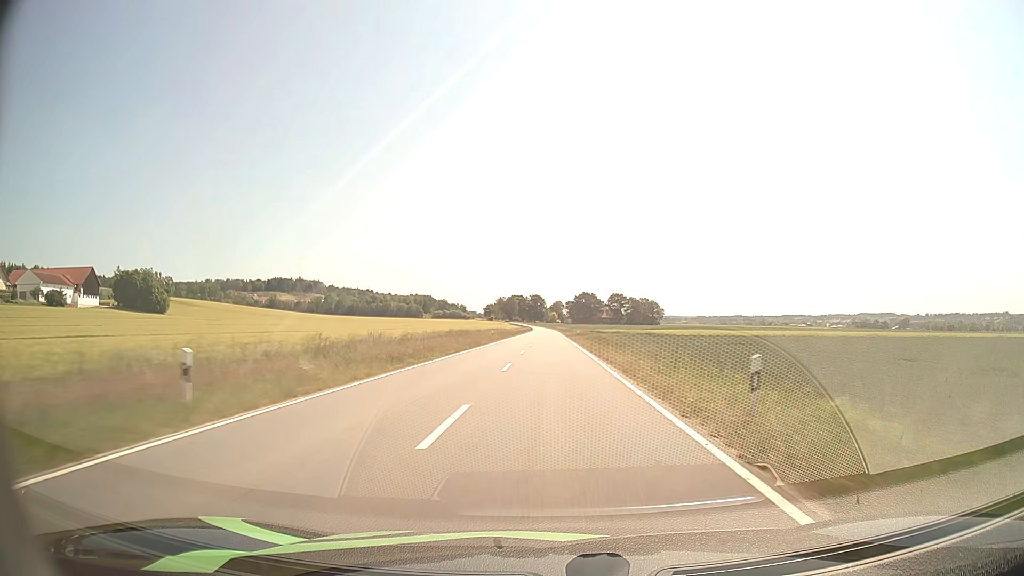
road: tertiary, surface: asphalt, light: Day
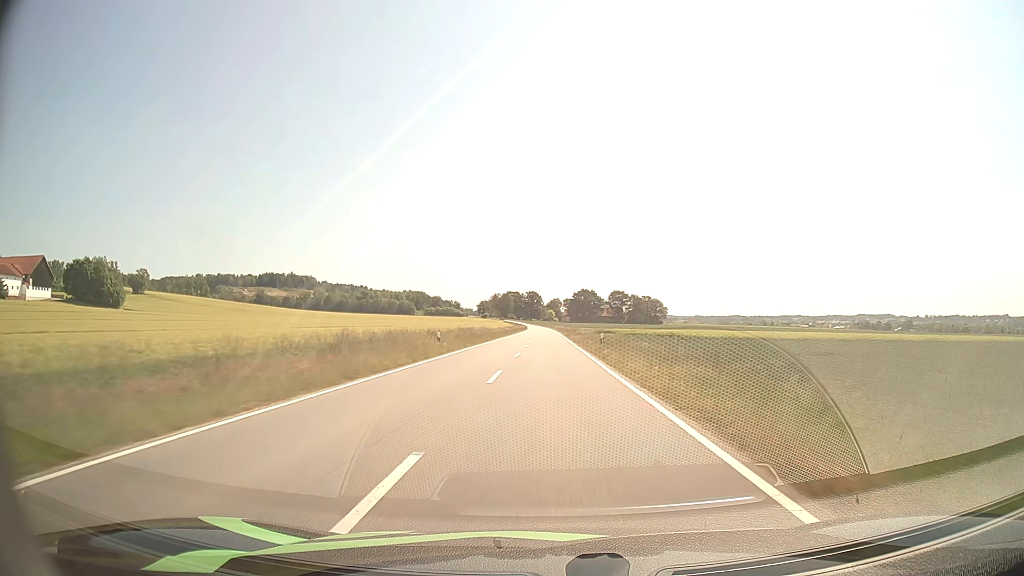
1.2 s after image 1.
(+0.1, +29.3) m; 0°
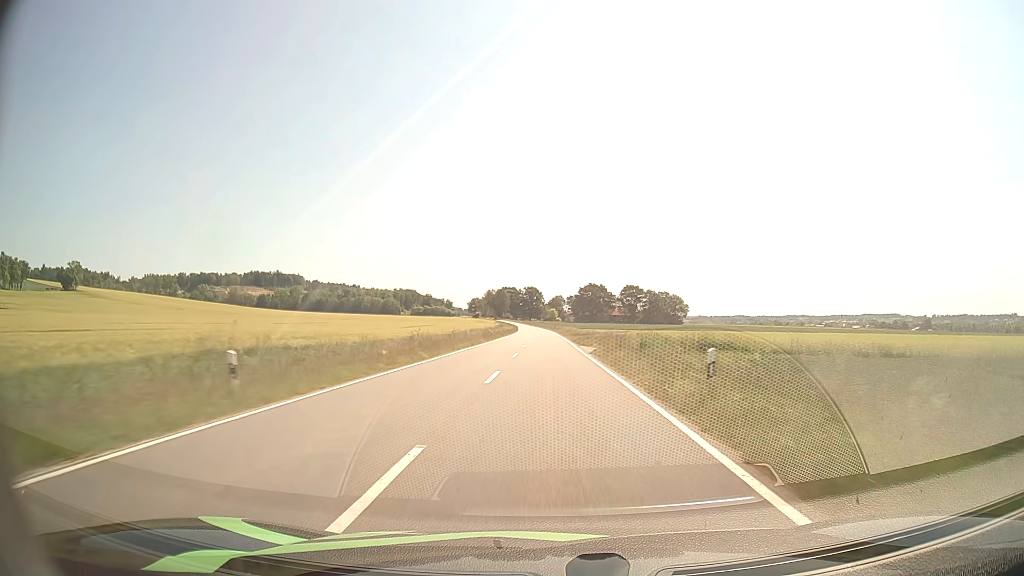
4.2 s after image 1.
(+0.1, +74.6) m; 0°
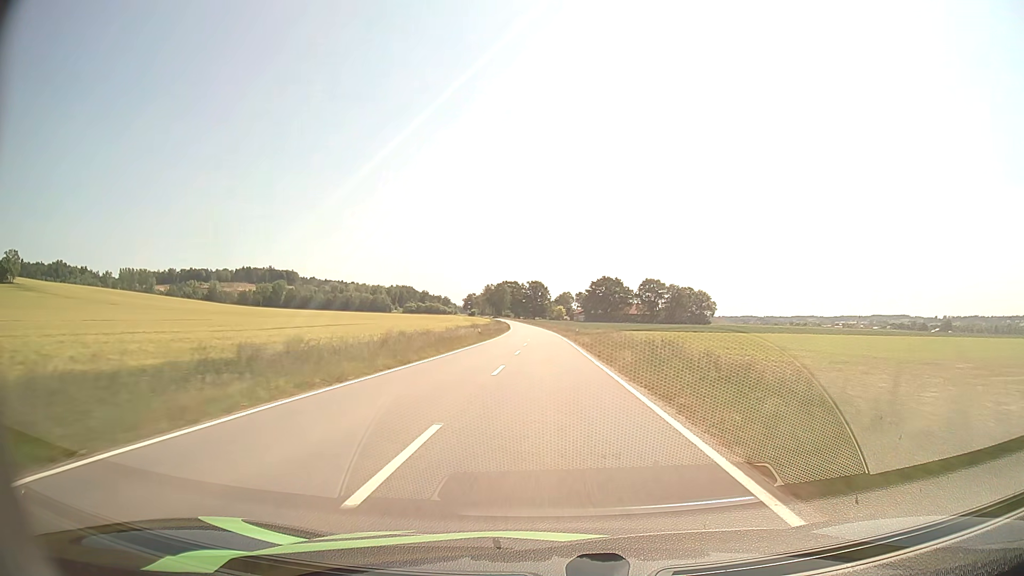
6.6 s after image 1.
(0.0, +60.2) m; 0°
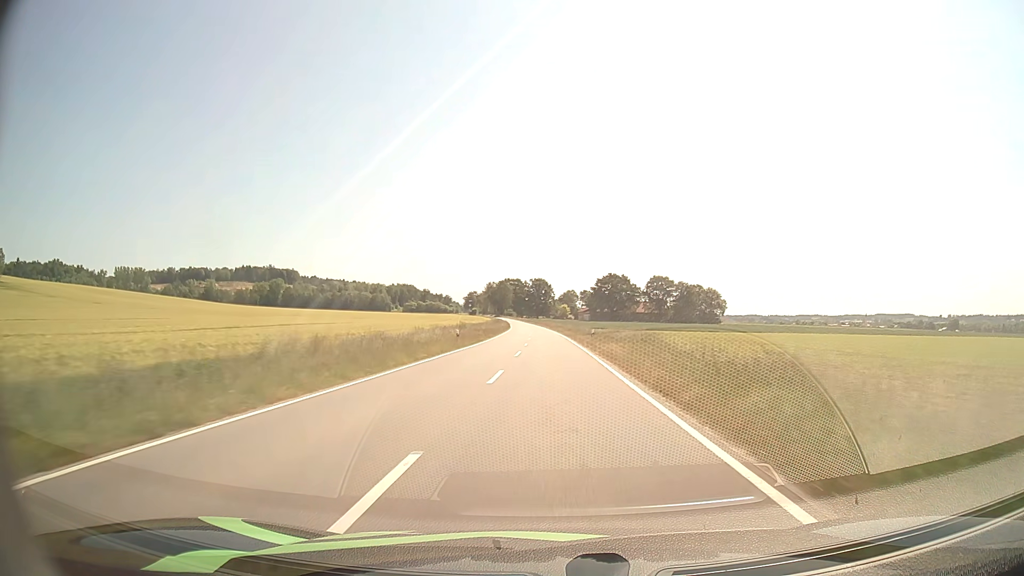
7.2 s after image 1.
(0.0, +15.0) m; 0°
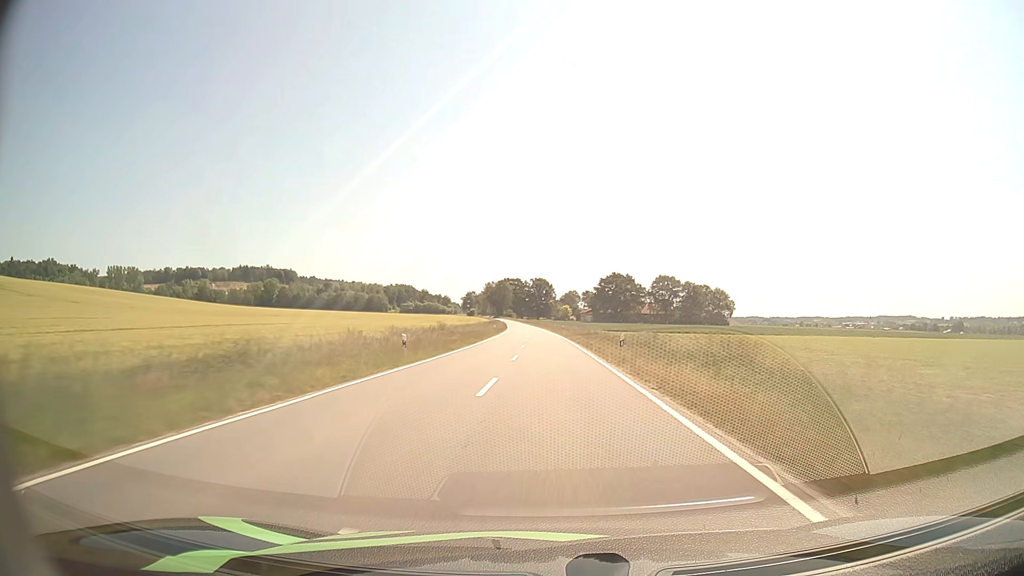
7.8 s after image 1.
(0.0, +15.0) m; 0°
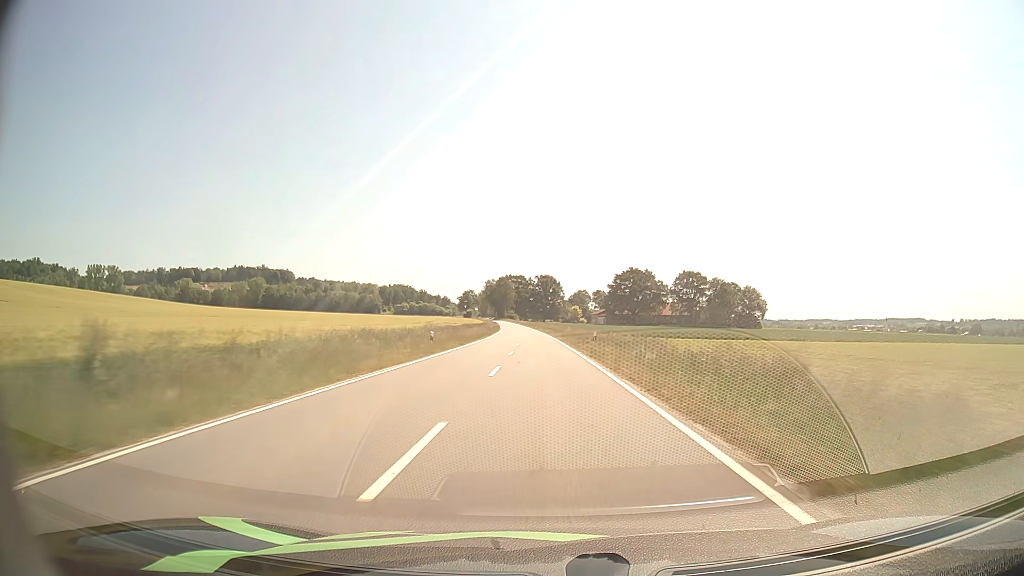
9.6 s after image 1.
(-0.2, +44.8) m; -1°
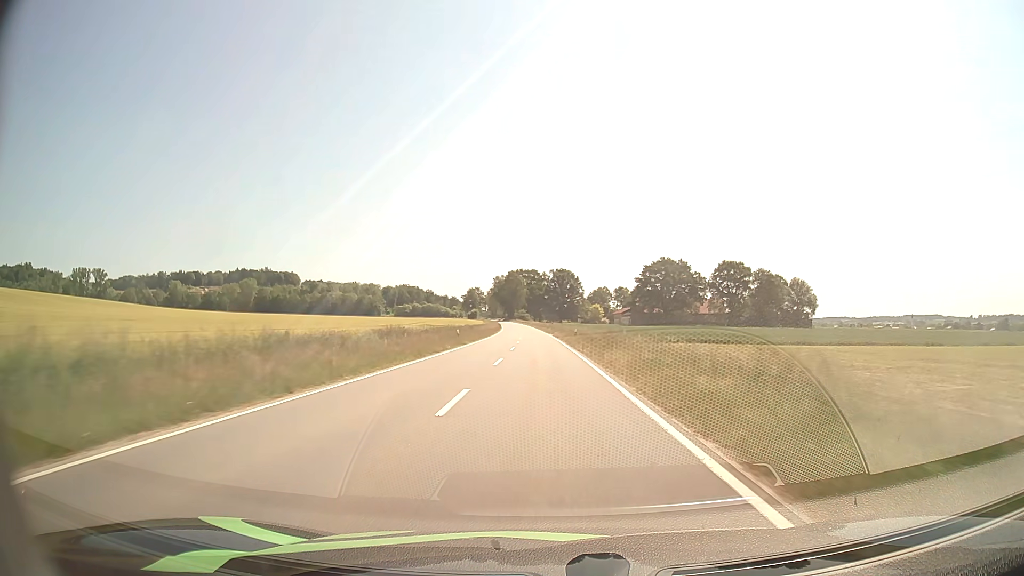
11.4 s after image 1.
(-0.4, +44.9) m; -1°
(0, +10) (0, +20) (0, +30) (-1, +40) (-1, +50) (-1, +60) (-1, +70) (-2, +80) (-2, +90) (-3, +100) m
